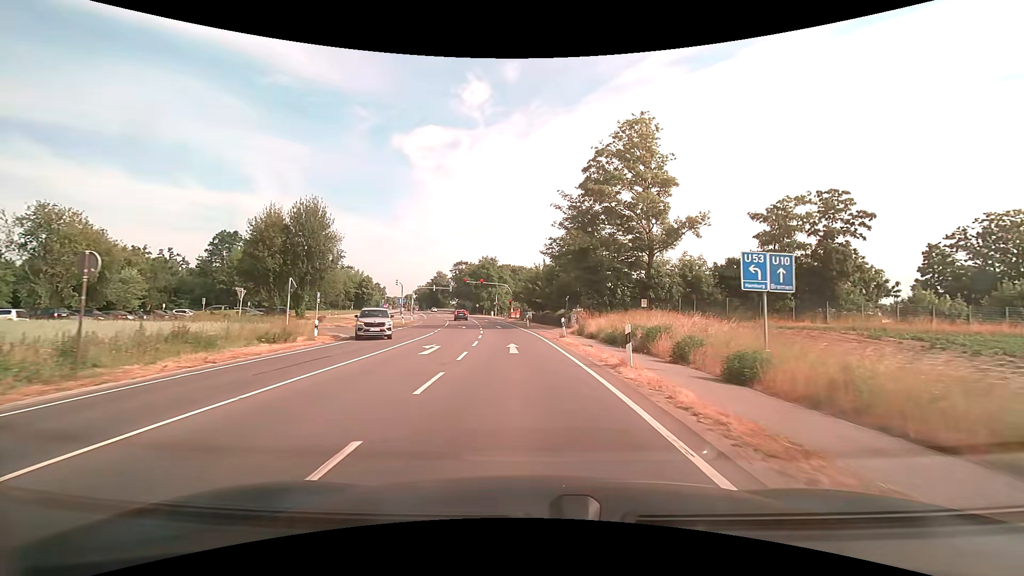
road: secondary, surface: asphalt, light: Day
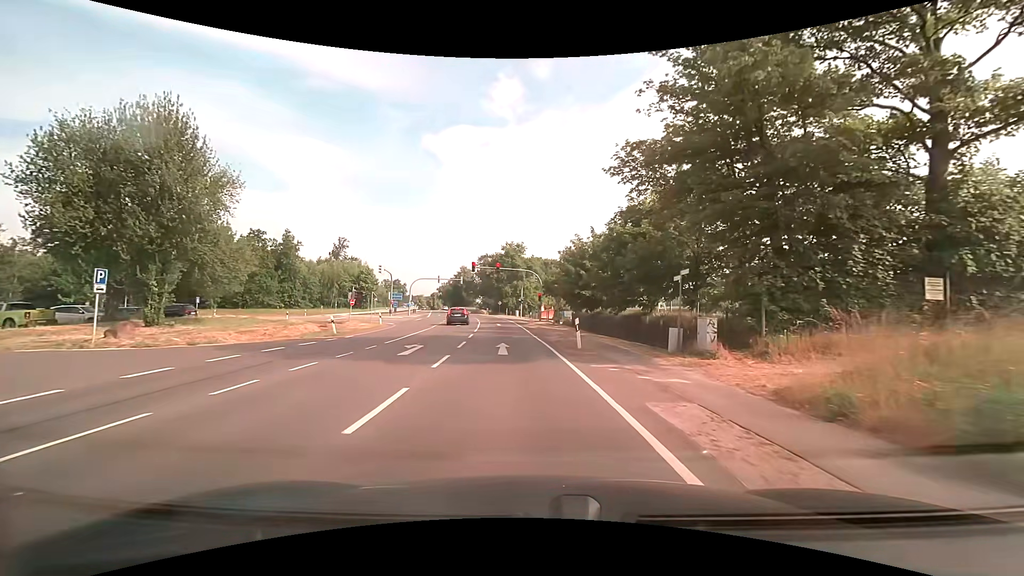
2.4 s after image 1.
(-0.8, +26.6) m; -4°
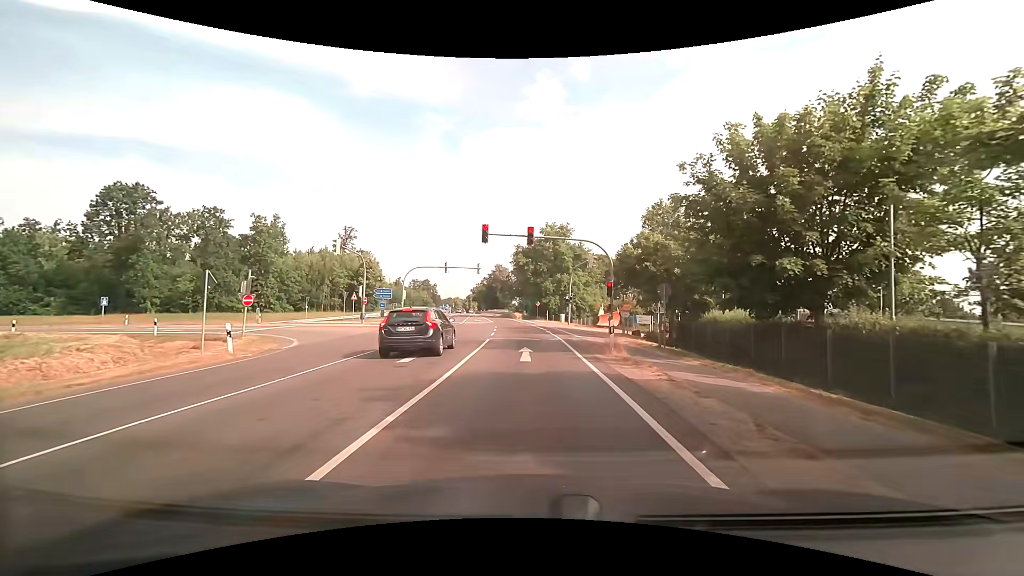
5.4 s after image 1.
(-1.3, +26.3) m; -5°
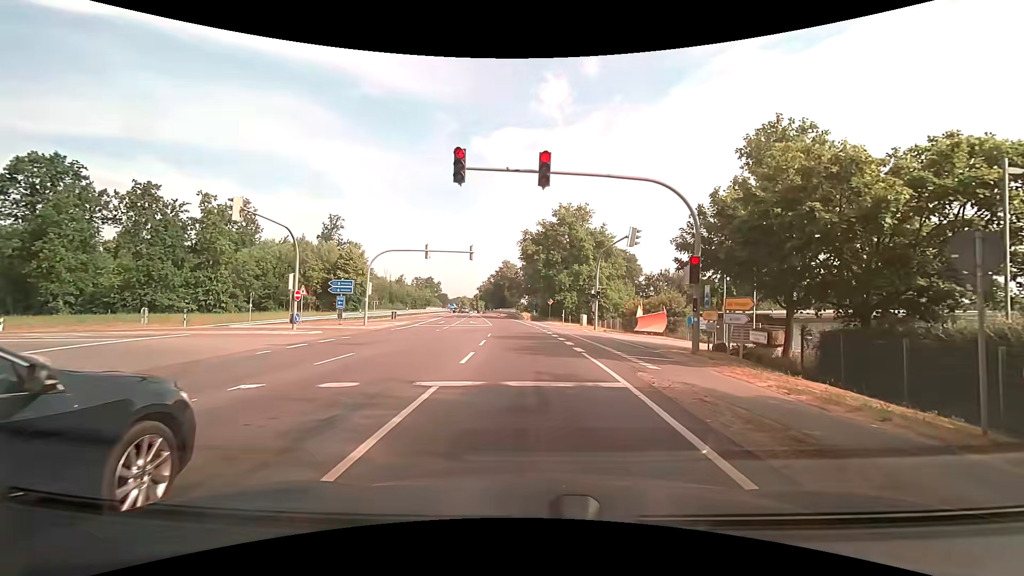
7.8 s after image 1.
(-0.2, +14.1) m; -2°
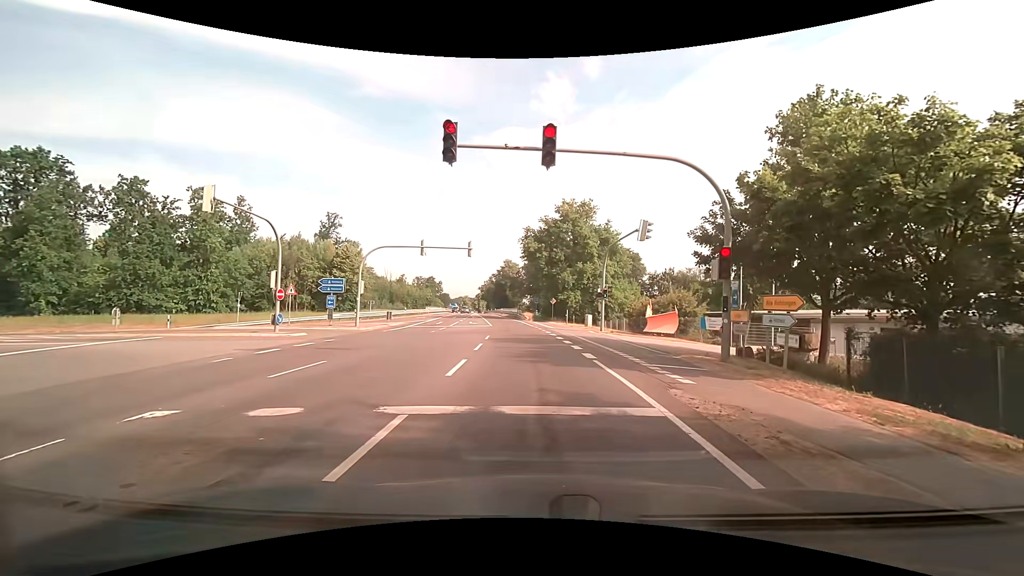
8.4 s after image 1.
(0.0, +2.2) m; +2°
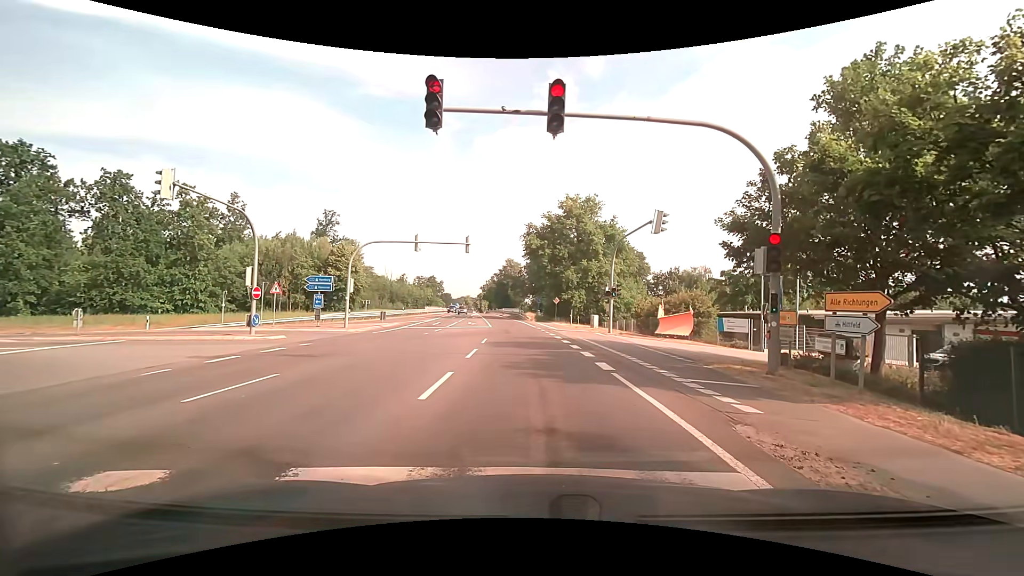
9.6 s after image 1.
(0.0, +2.4) m; -1°
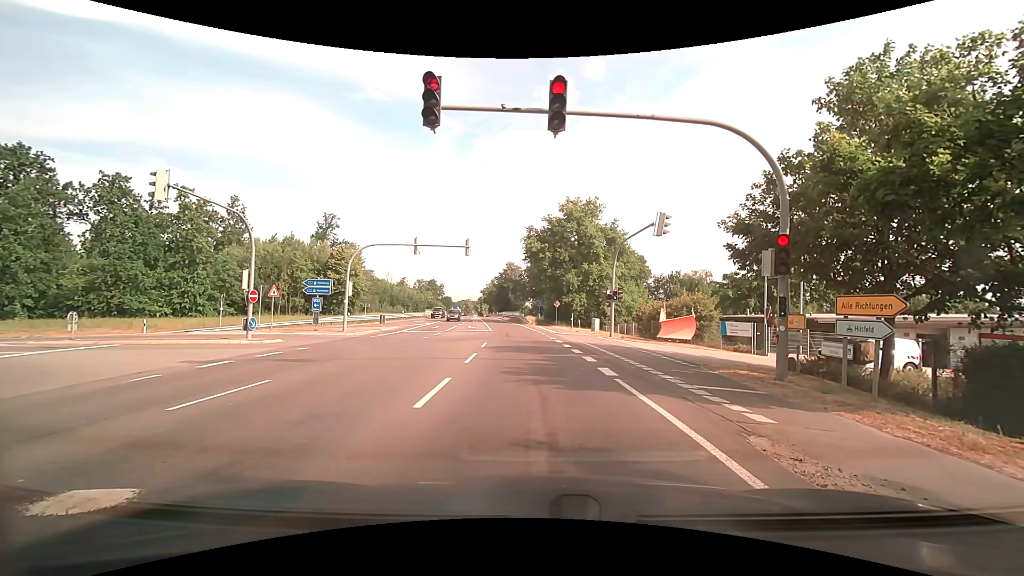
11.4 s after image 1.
(0.0, +0.4) m; 0°
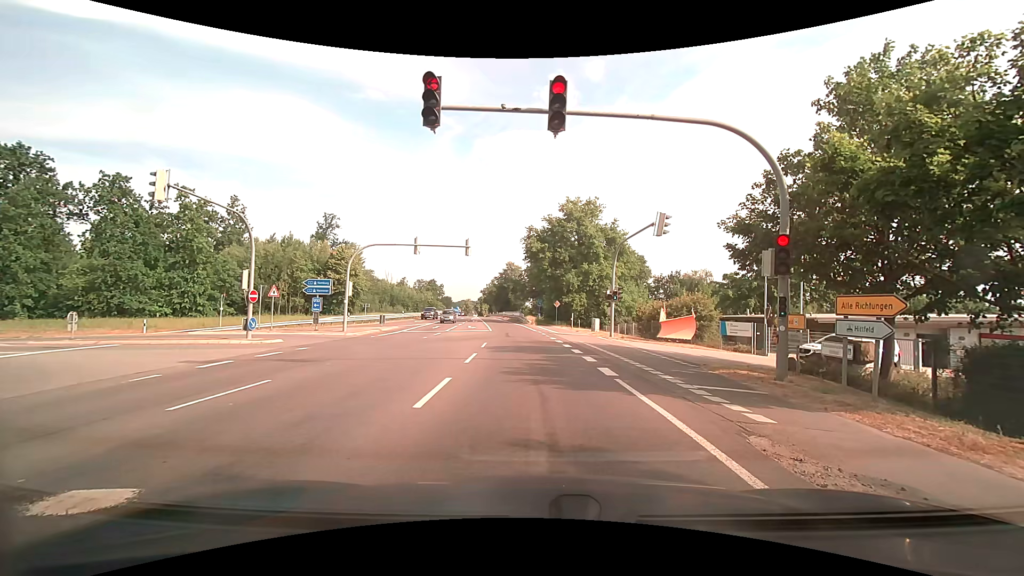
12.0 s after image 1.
(0.0, 0.0) m; 0°
(0, +10) (0, +20) (-1, +30) (-1, +40) (-2, +50) (-4, +60) (-5, +70) (-6, +80) (-7, +90) (-9, +100) m
